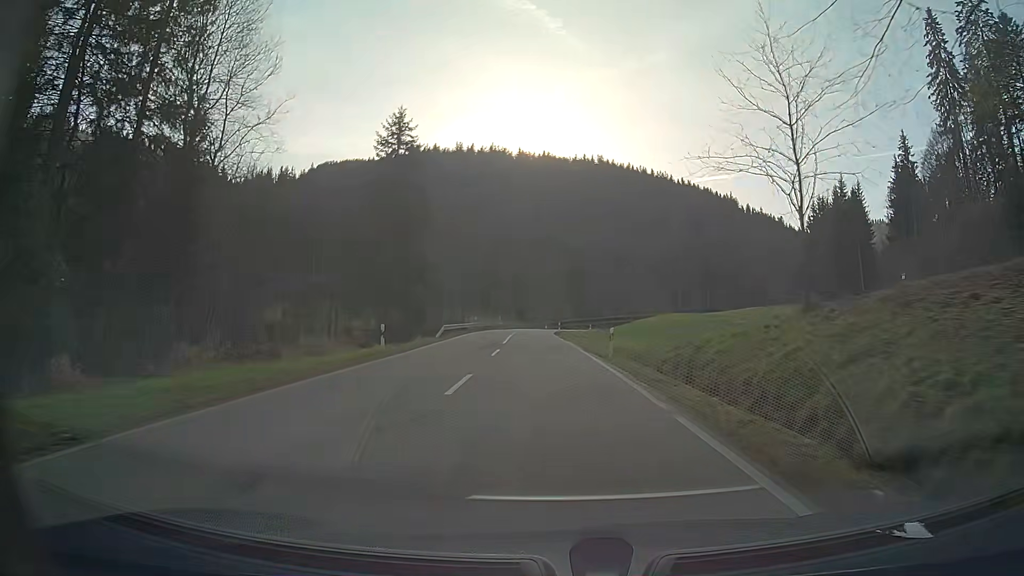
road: secondary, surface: asphalt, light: Day
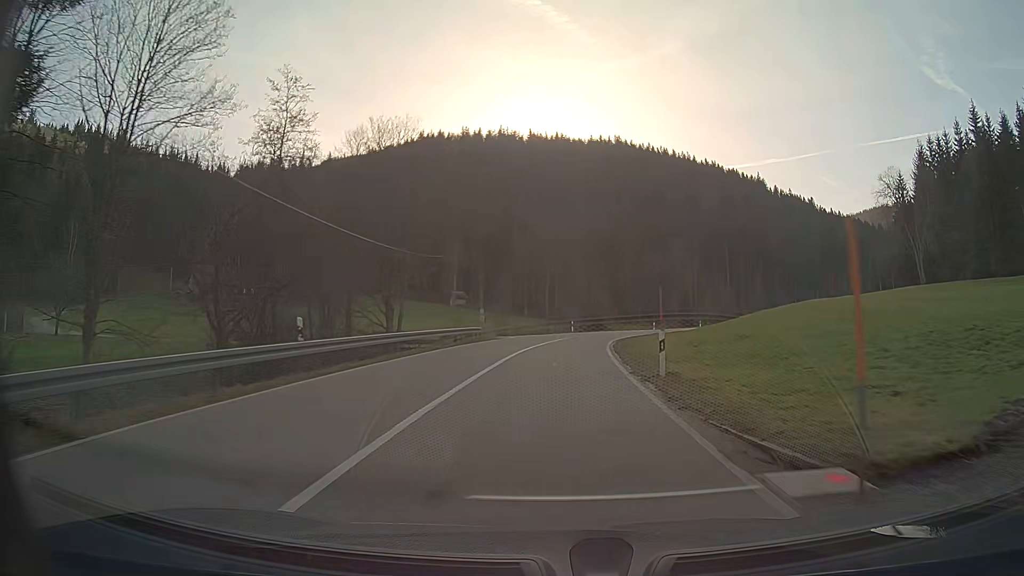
(-1.0, +51.8) m; -1°
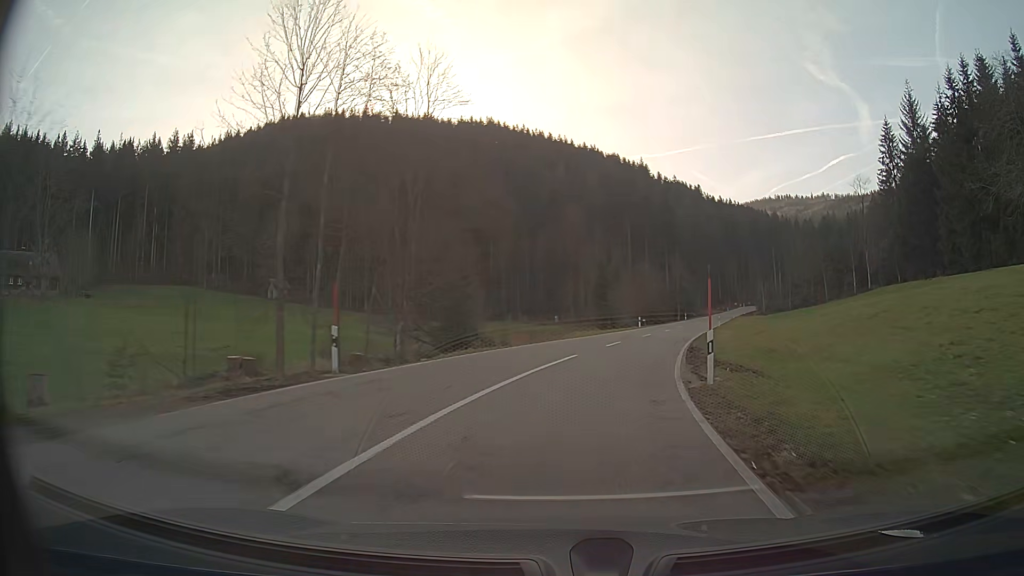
(+4.4, +49.3) m; +13°
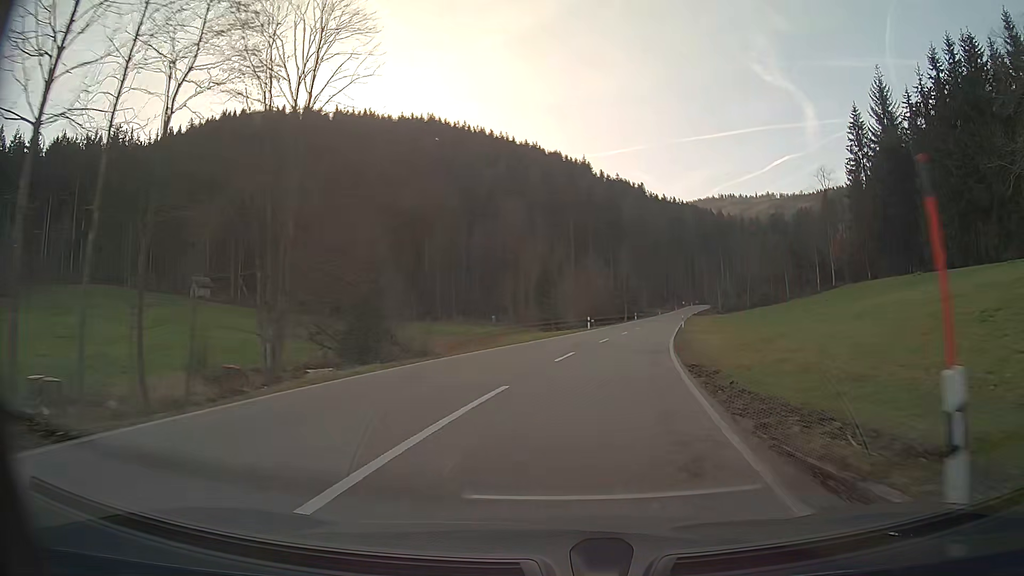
(+0.4, +9.8) m; +5°
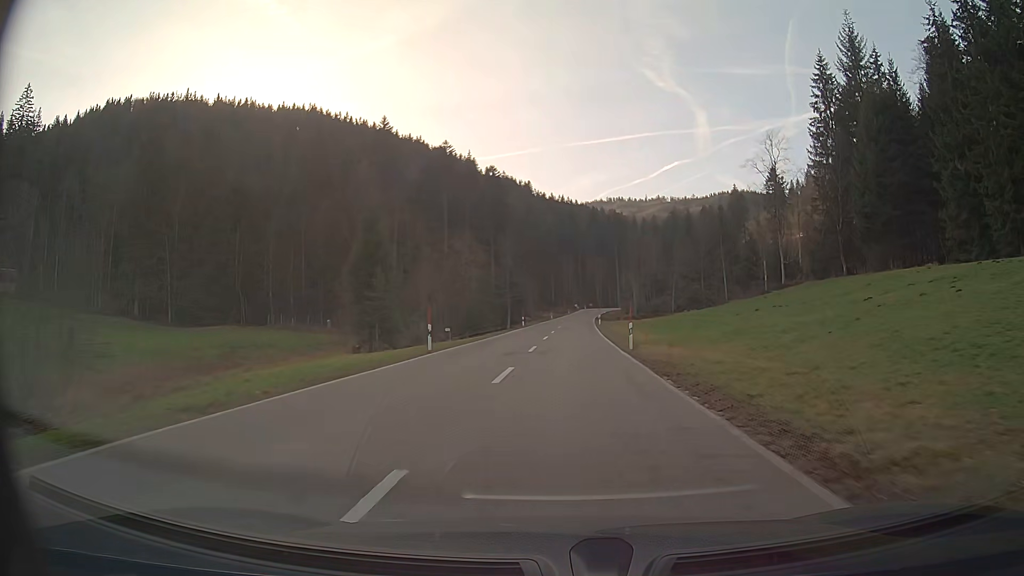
(+2.6, +29.9) m; +8°
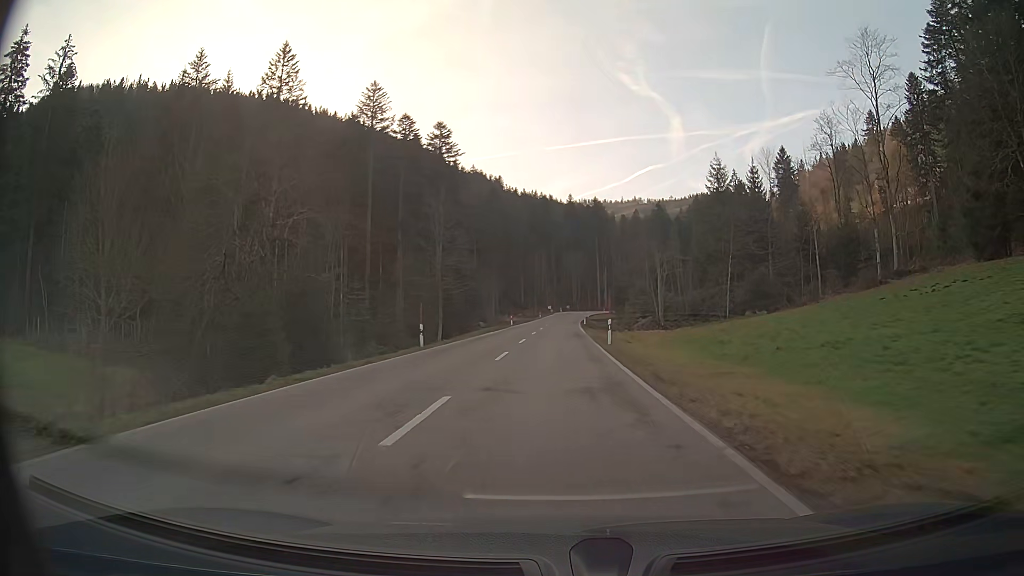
(+1.0, +41.9) m; +2°
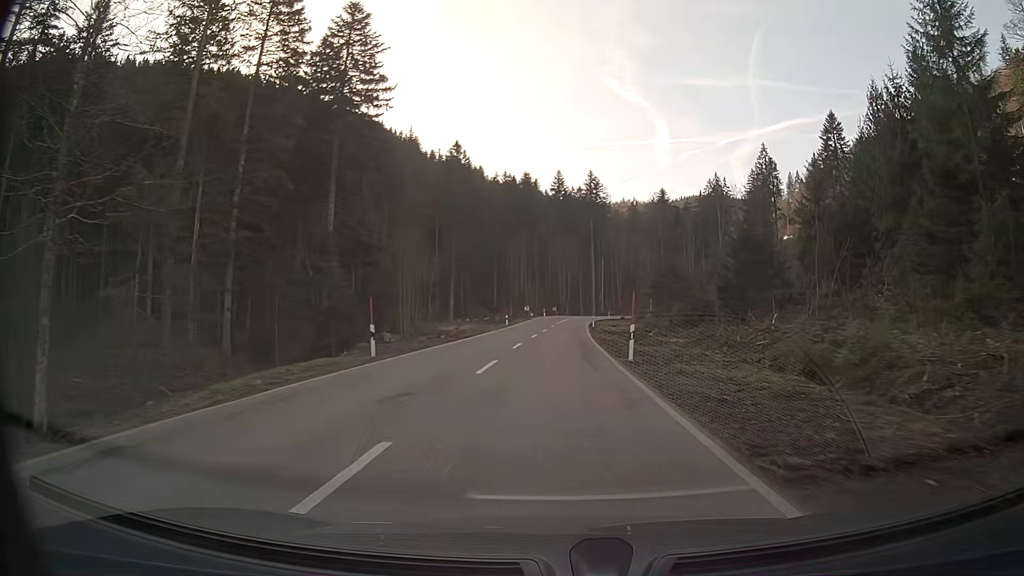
(+0.6, +53.1) m; +2°
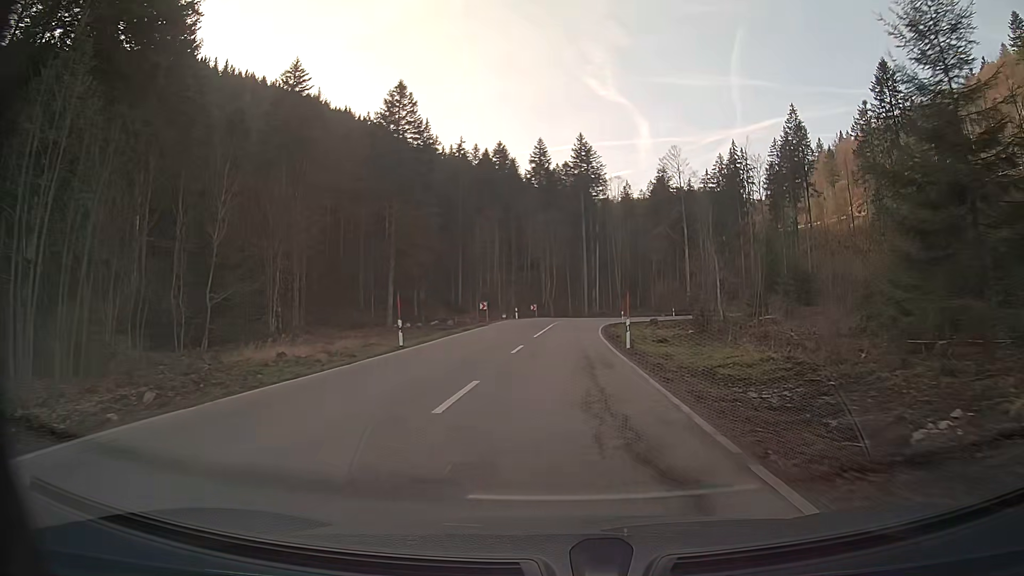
(+0.6, +41.4) m; +2°
